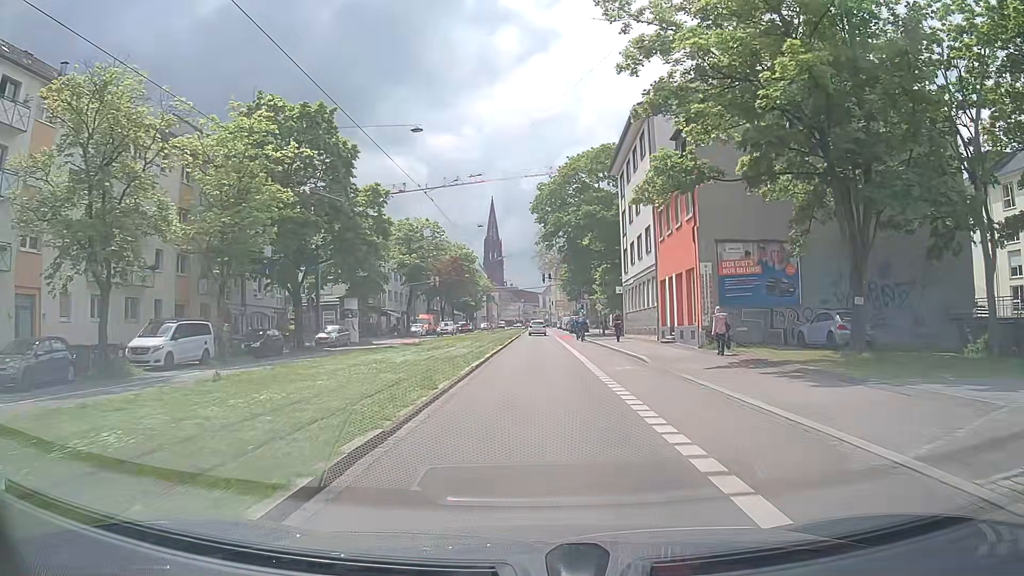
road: primary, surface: asphalt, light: Day
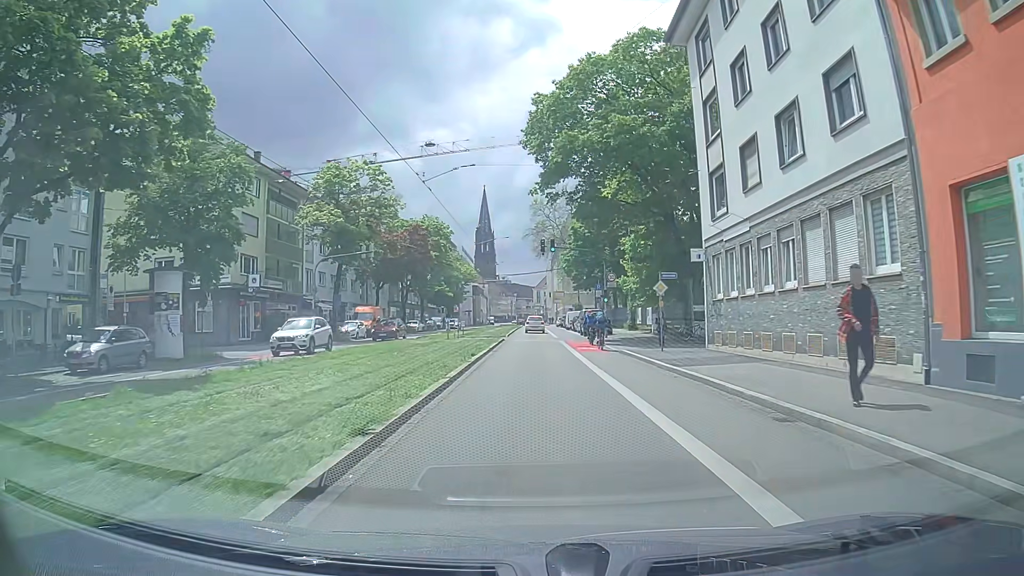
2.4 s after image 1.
(+0.3, +27.0) m; +1°
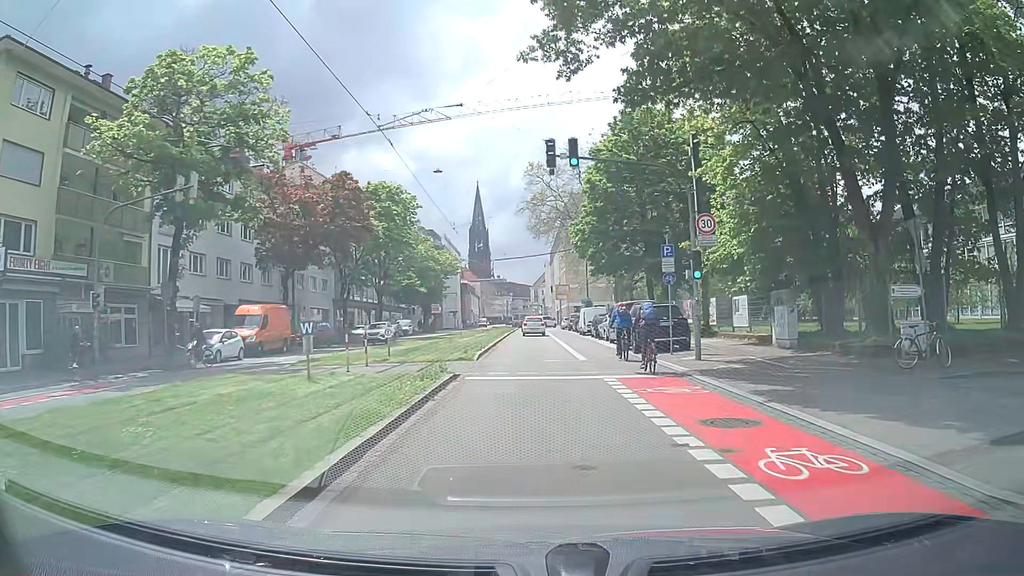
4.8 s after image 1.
(+0.1, +24.0) m; -1°
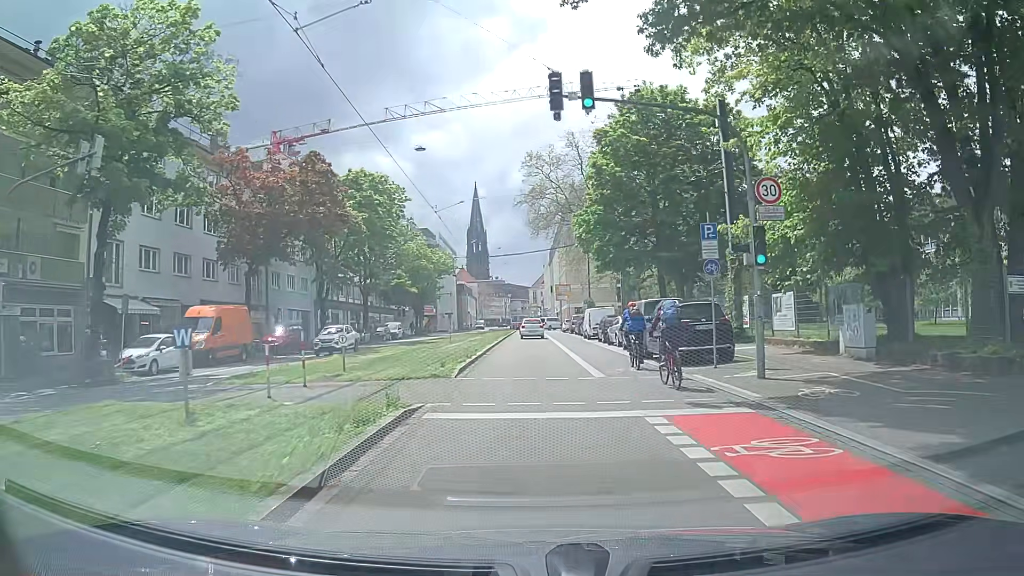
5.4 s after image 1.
(+0.1, +5.4) m; +1°
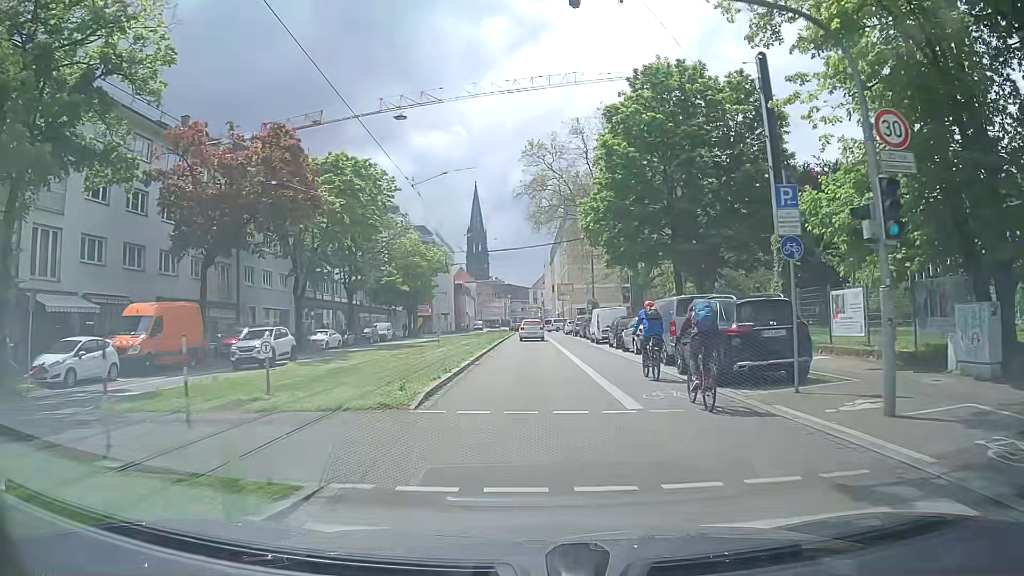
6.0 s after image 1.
(0.0, +5.3) m; -1°
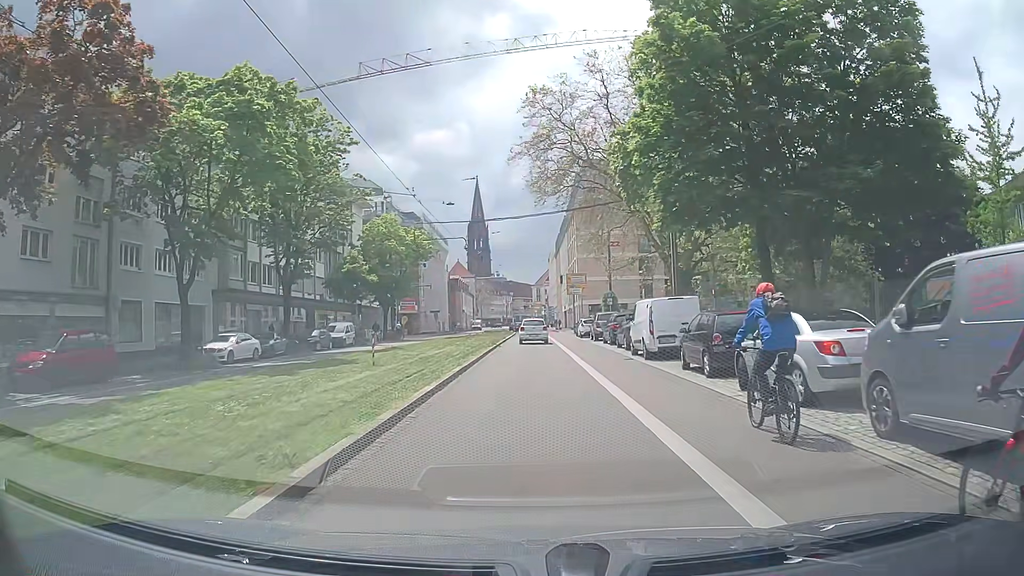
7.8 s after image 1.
(+0.1, +15.7) m; -1°
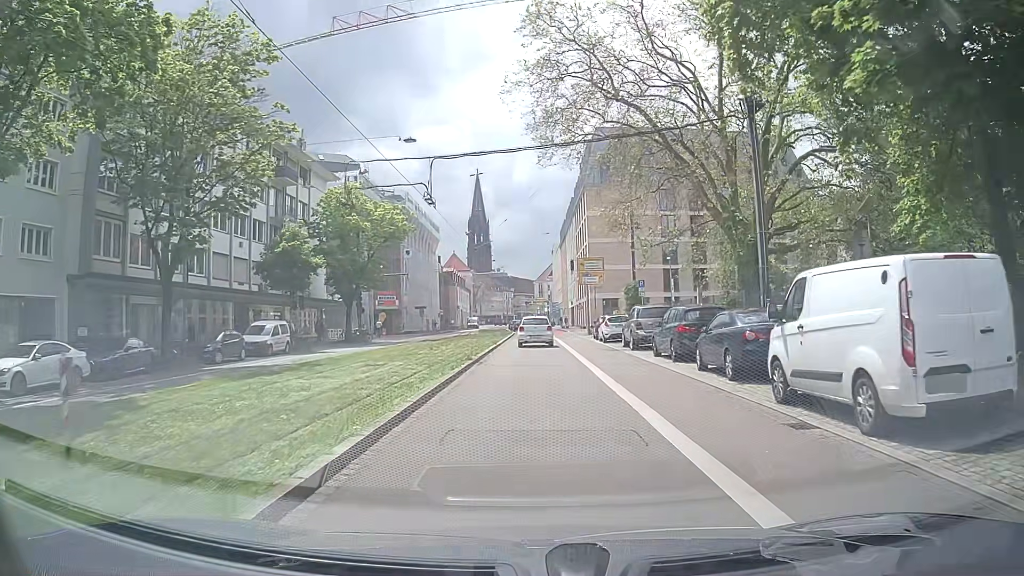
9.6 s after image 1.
(+0.3, +14.8) m; +1°
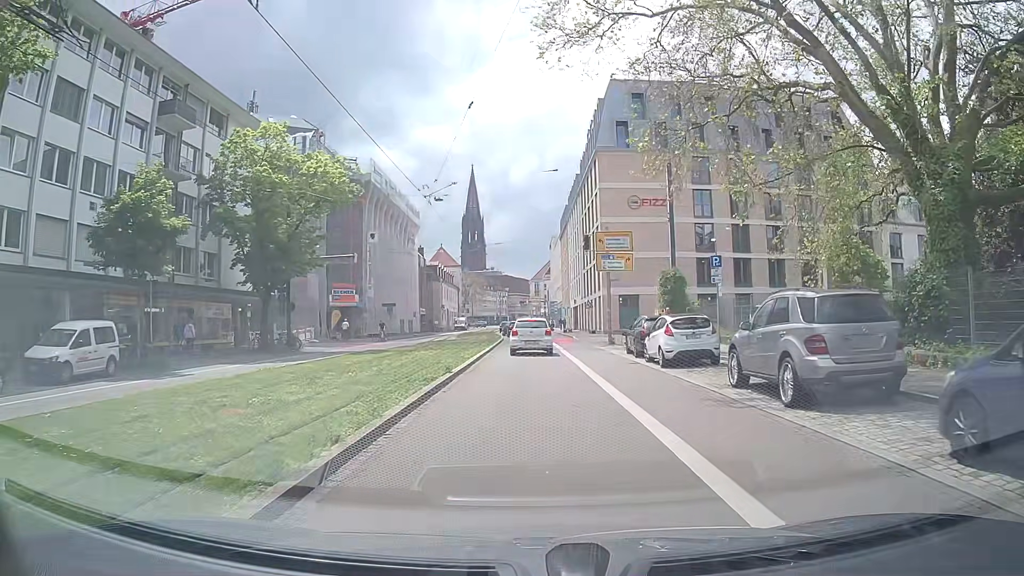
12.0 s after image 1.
(0.0, +16.7) m; -1°
(0, +10) (0, +20) (0, +30) (+1, +40) (+1, +50) (+1, +60) (+1, +70) (+1, +80) (+1, +90) (+1, +100) m
